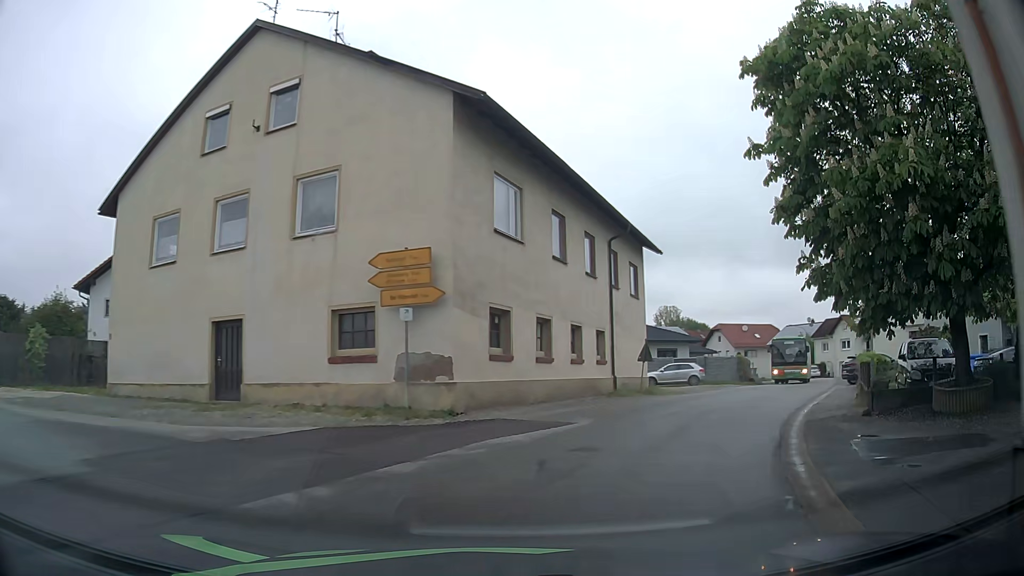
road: tertiary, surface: asphalt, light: Day
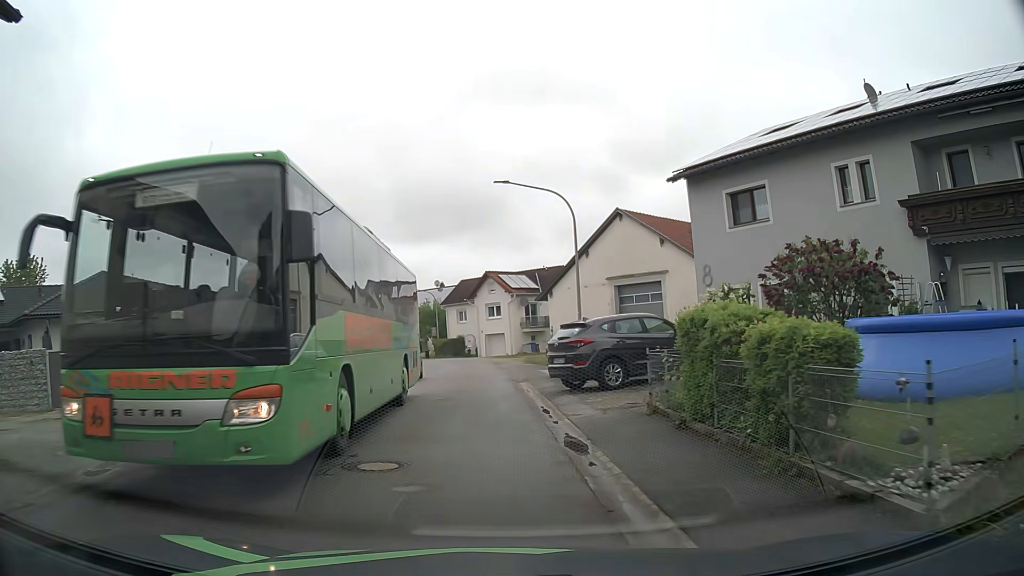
(+8.3, +21.0) m; +33°
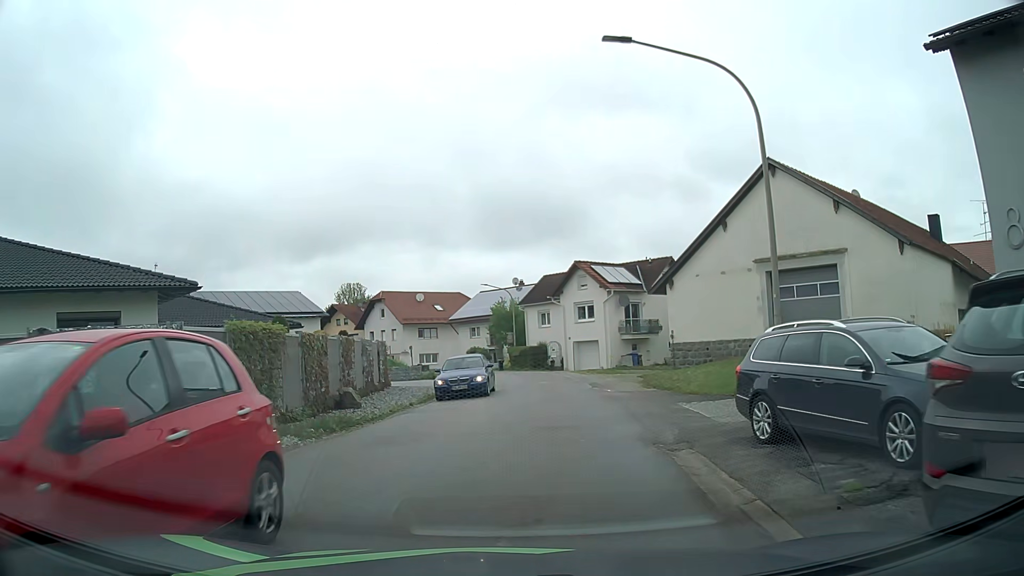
(-0.6, +12.8) m; -7°
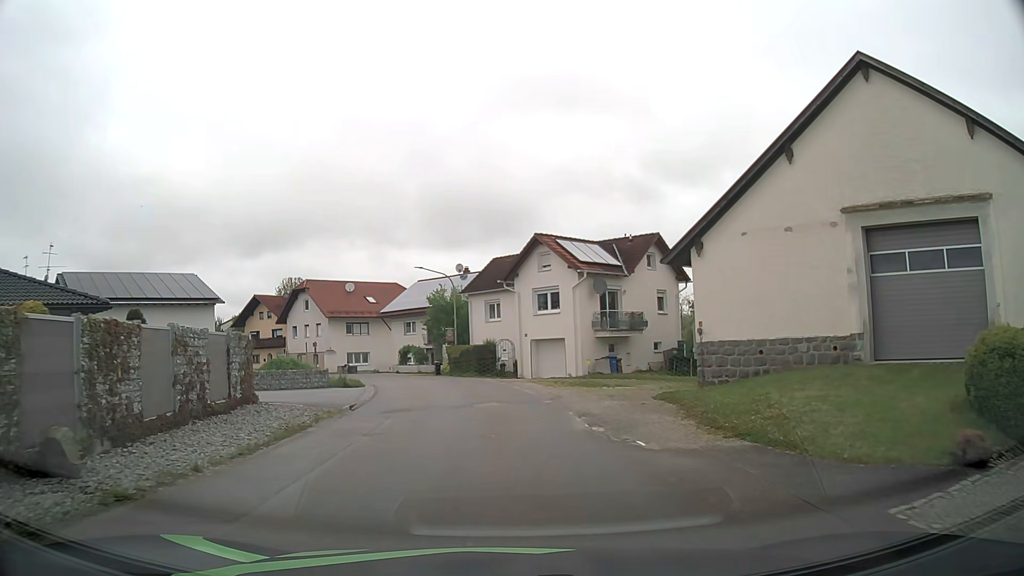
(+0.3, +11.8) m; +3°
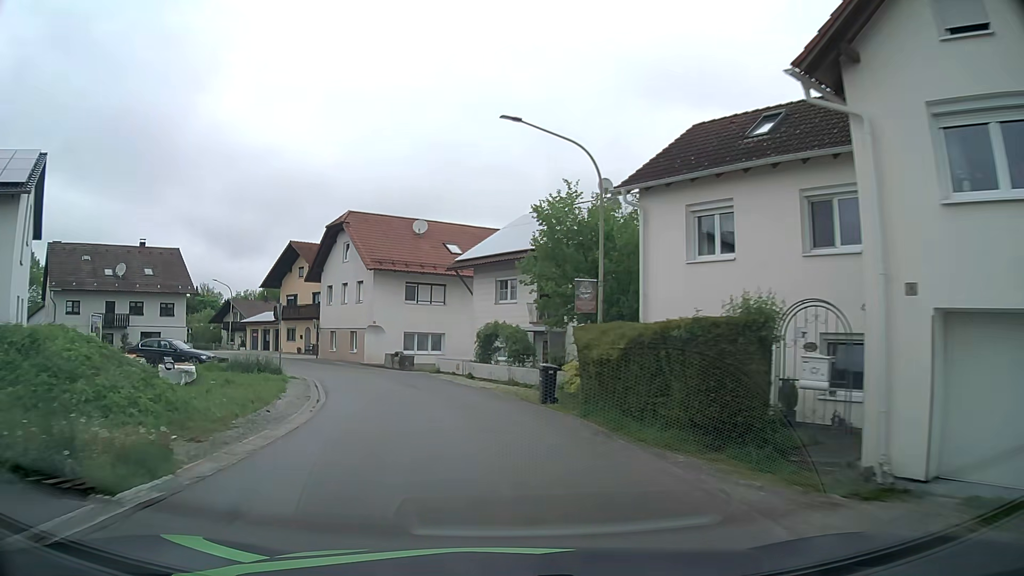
(-1.9, +29.2) m; -10°
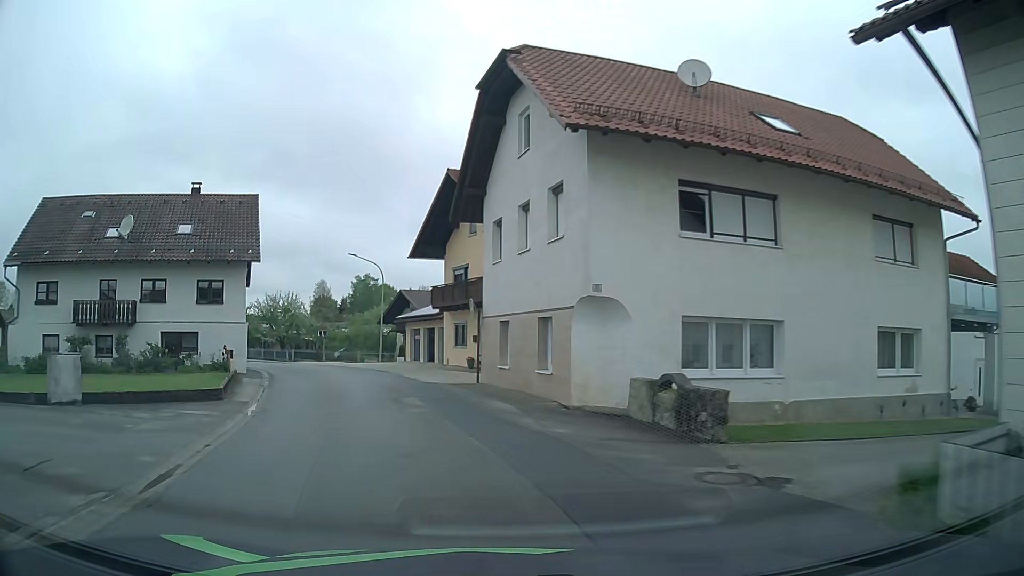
(-4.2, +26.2) m; -20°
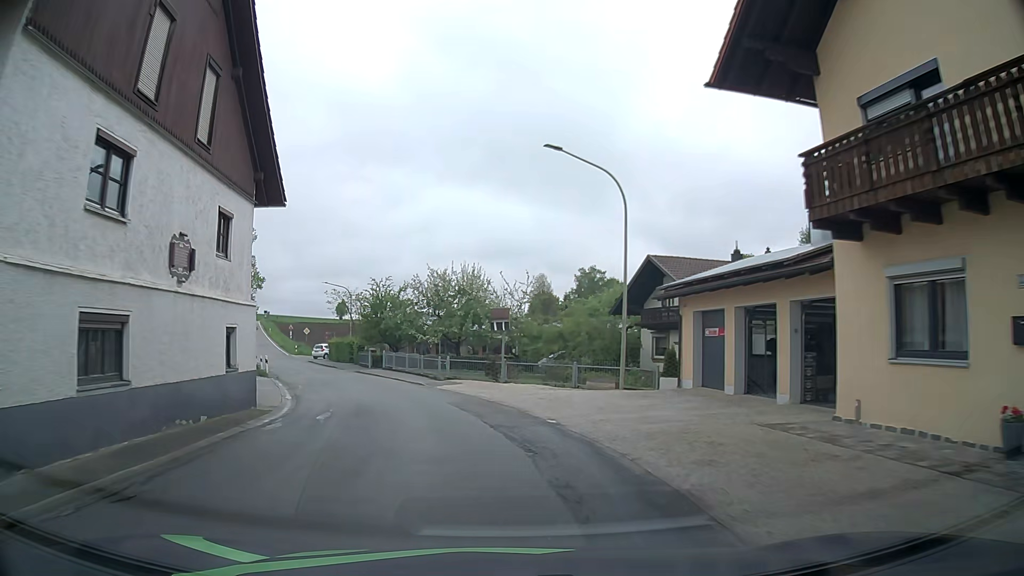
(-4.9, +25.4) m; -19°
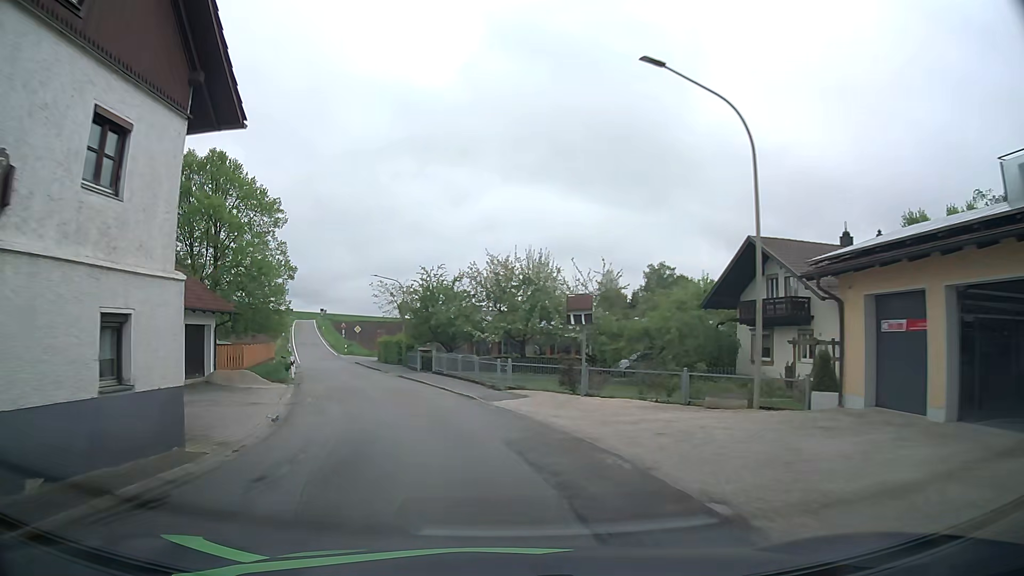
(-0.3, +6.6) m; -5°
